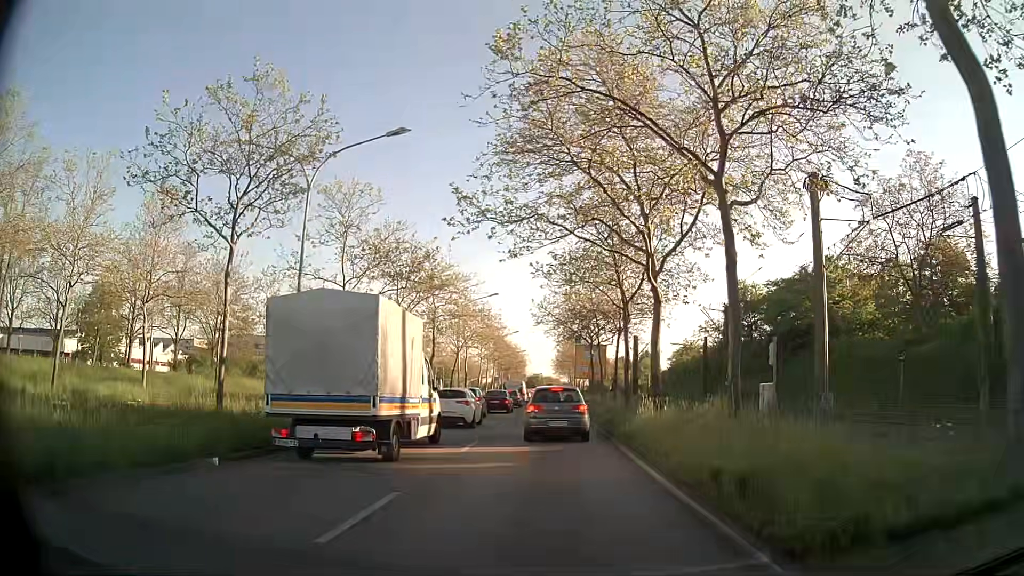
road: primary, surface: asphalt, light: Day
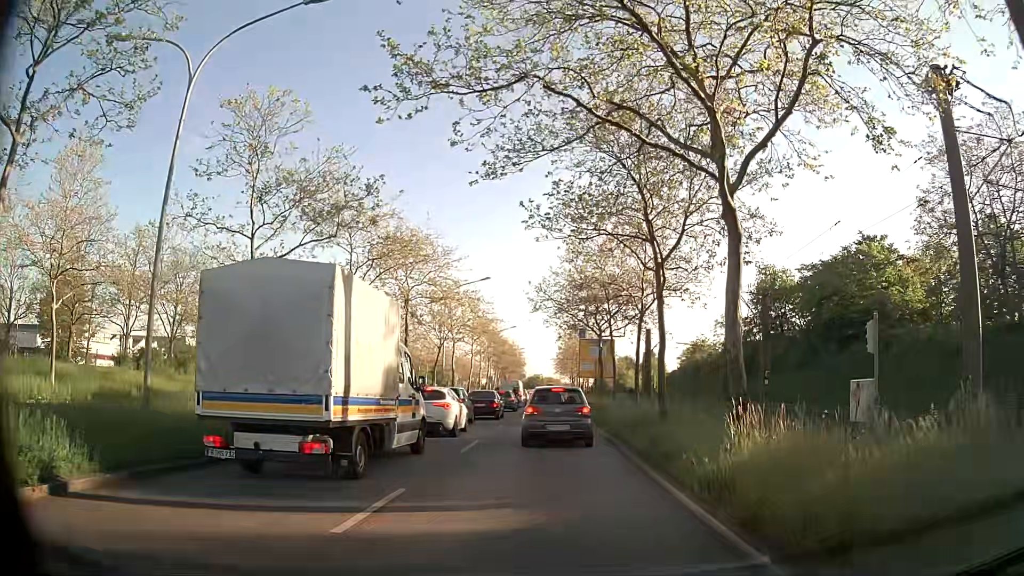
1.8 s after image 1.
(0.0, +8.7) m; 0°
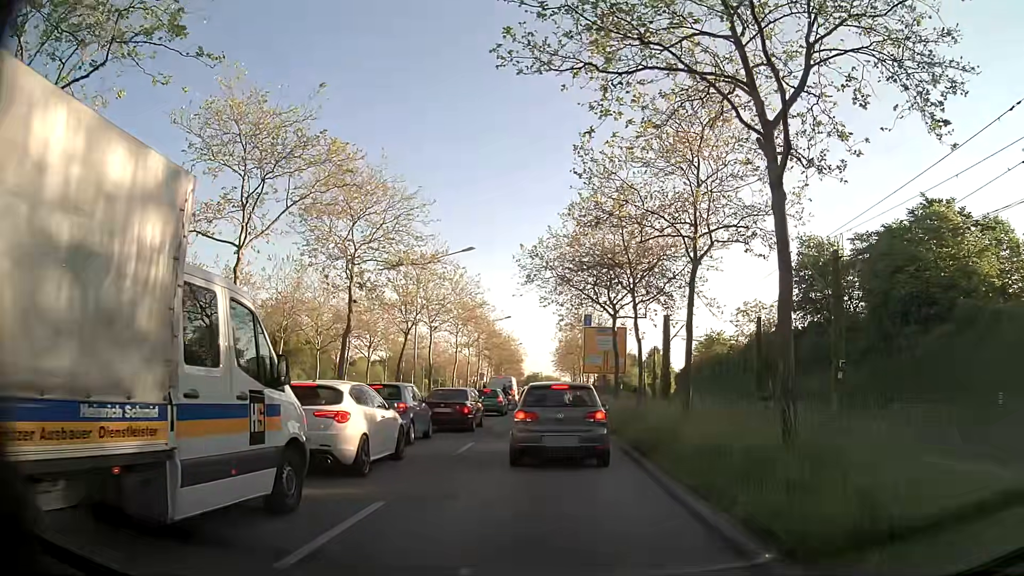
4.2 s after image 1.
(+0.1, +10.2) m; +1°
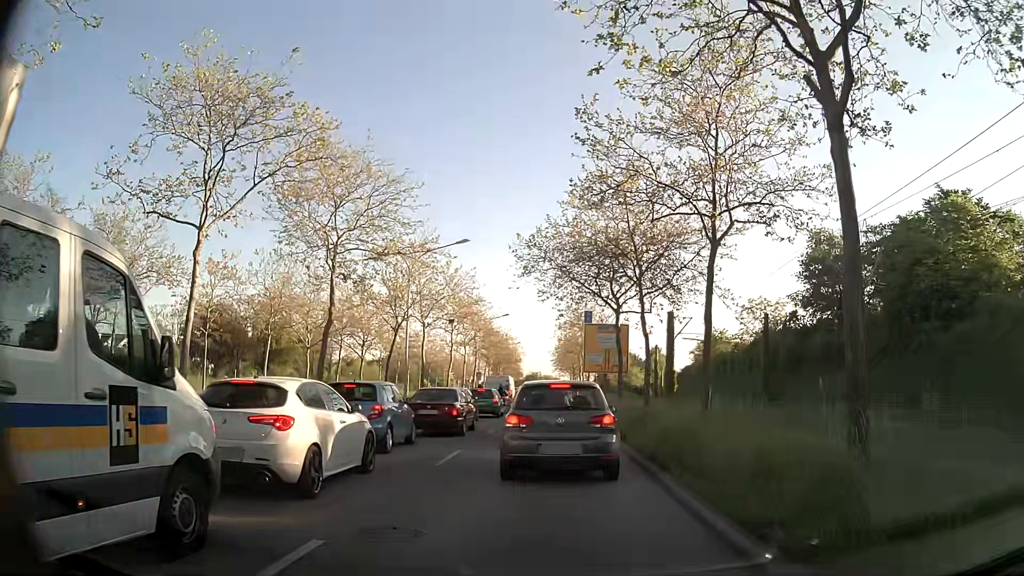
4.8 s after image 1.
(0.0, +2.1) m; 0°
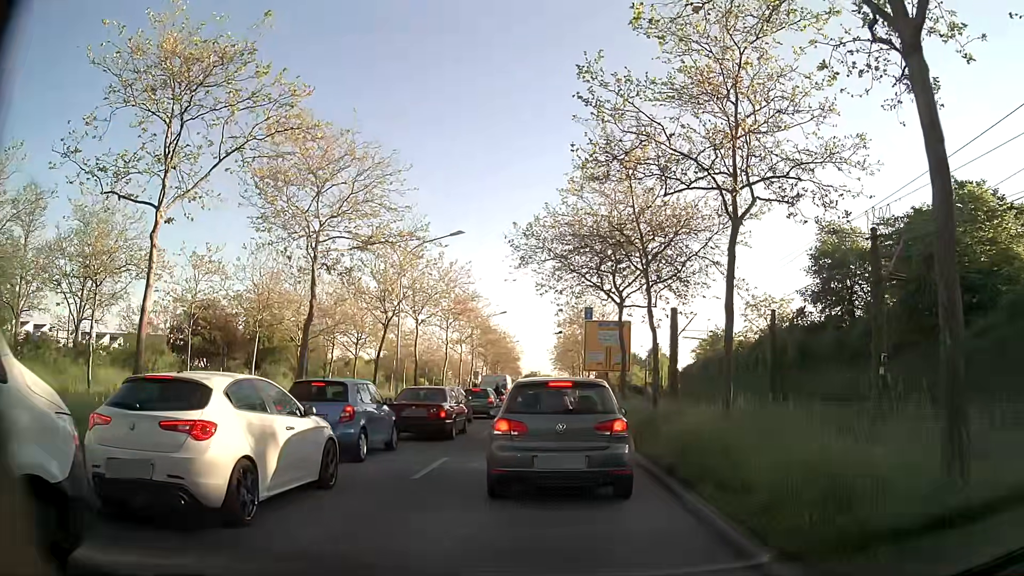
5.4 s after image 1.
(0.0, +1.8) m; 0°
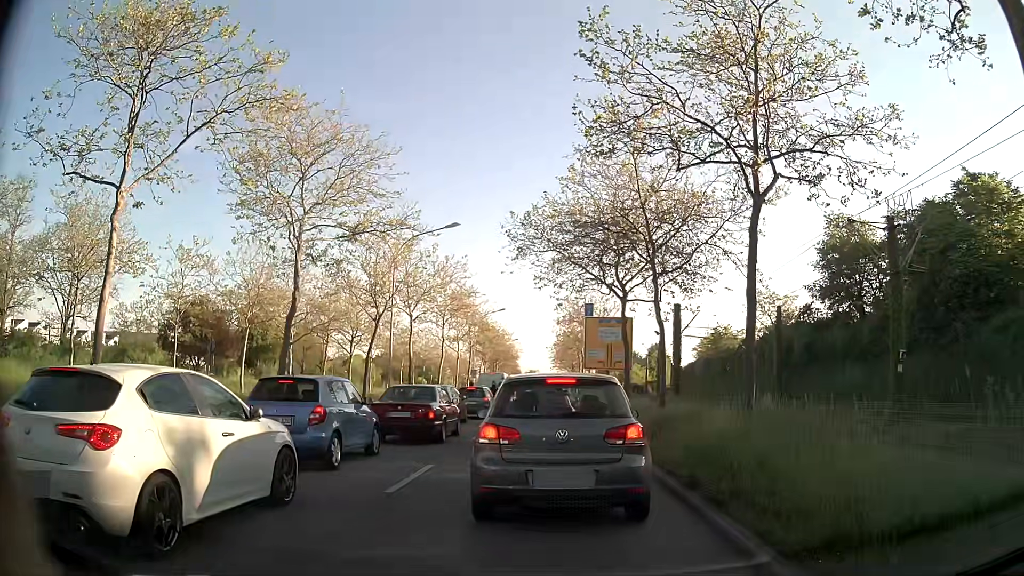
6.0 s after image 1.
(0.0, +1.4) m; +1°
